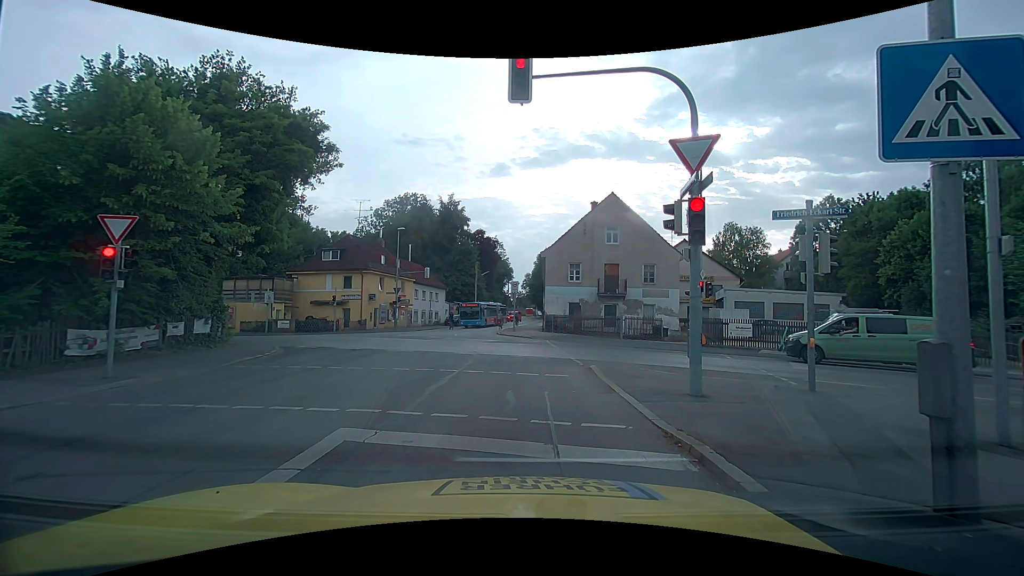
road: tertiary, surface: asphalt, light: Day
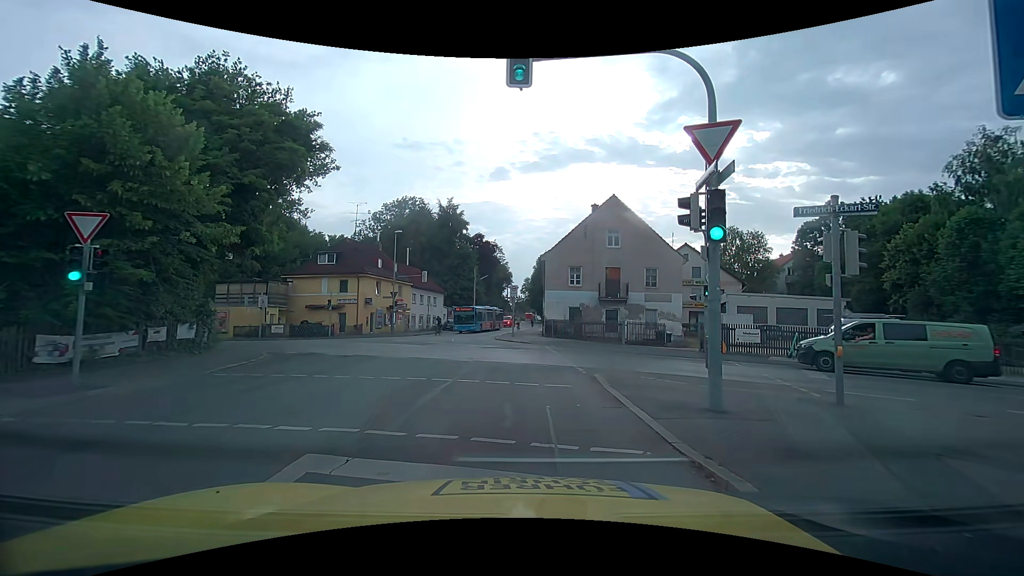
(0.0, +0.9) m; -1°
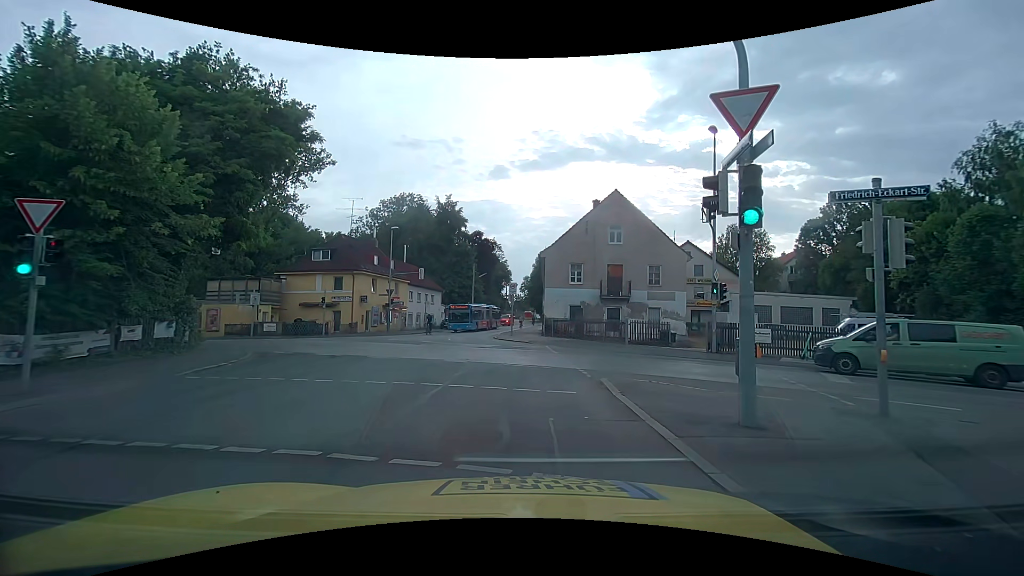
(+0.1, +1.2) m; +2°
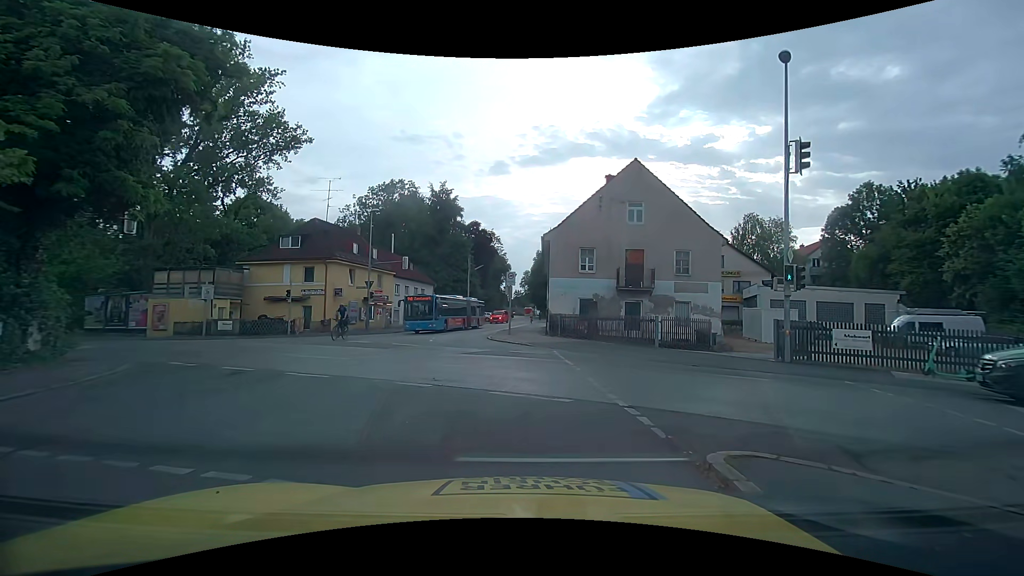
(+0.2, +6.3) m; +3°
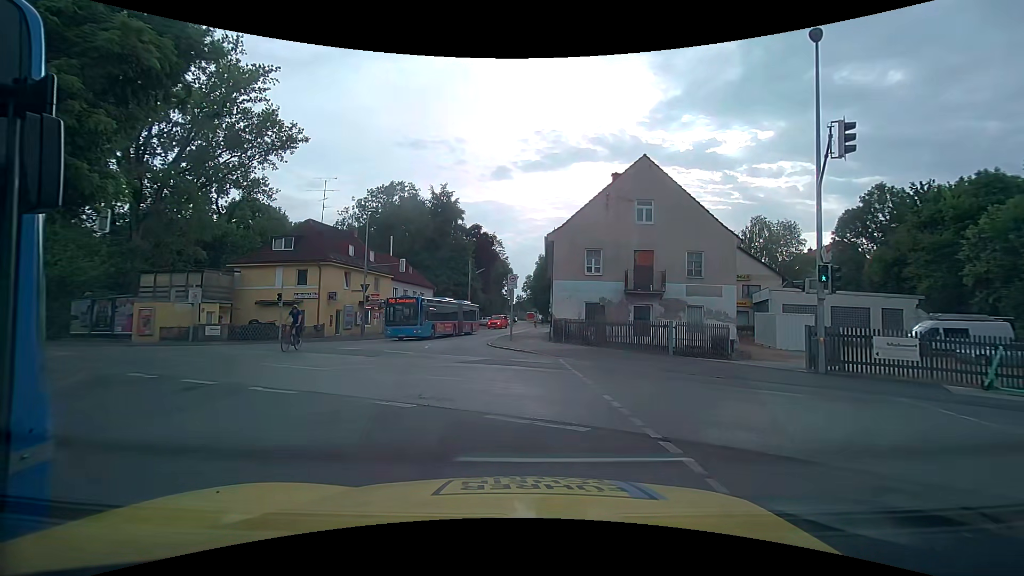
(-0.1, +1.8) m; 0°
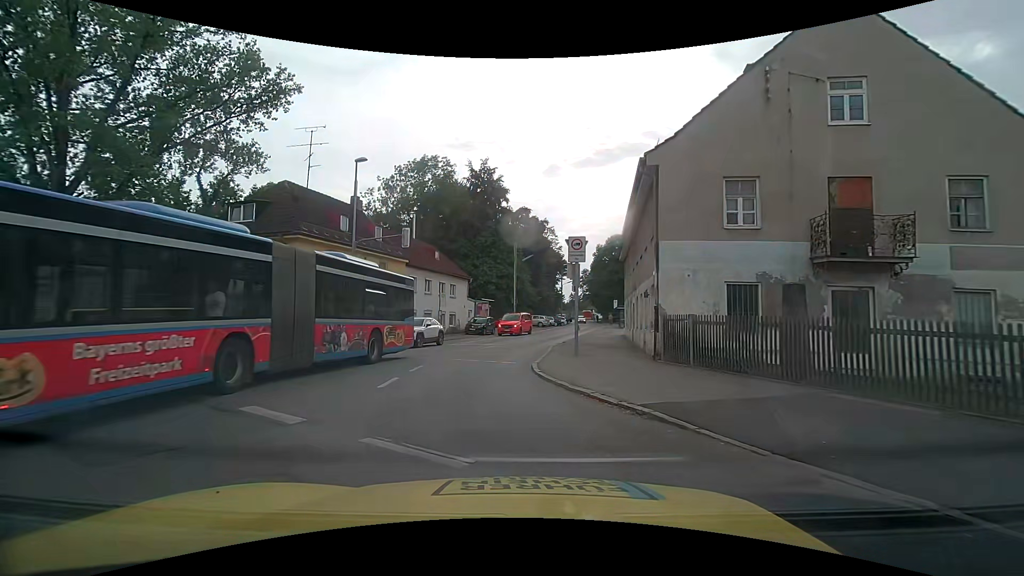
(-1.0, +13.7) m; -8°
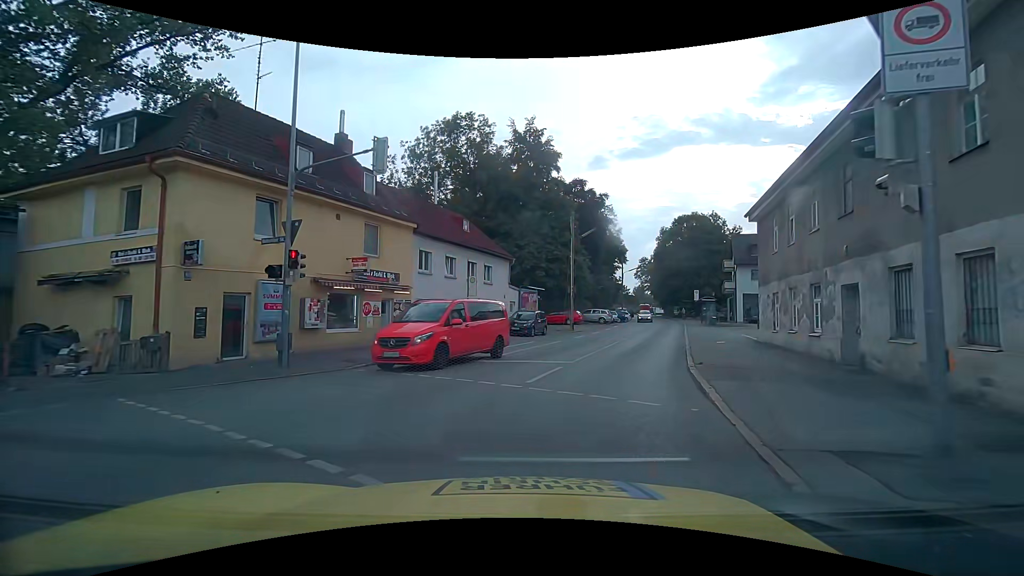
(-1.0, +12.8) m; -5°
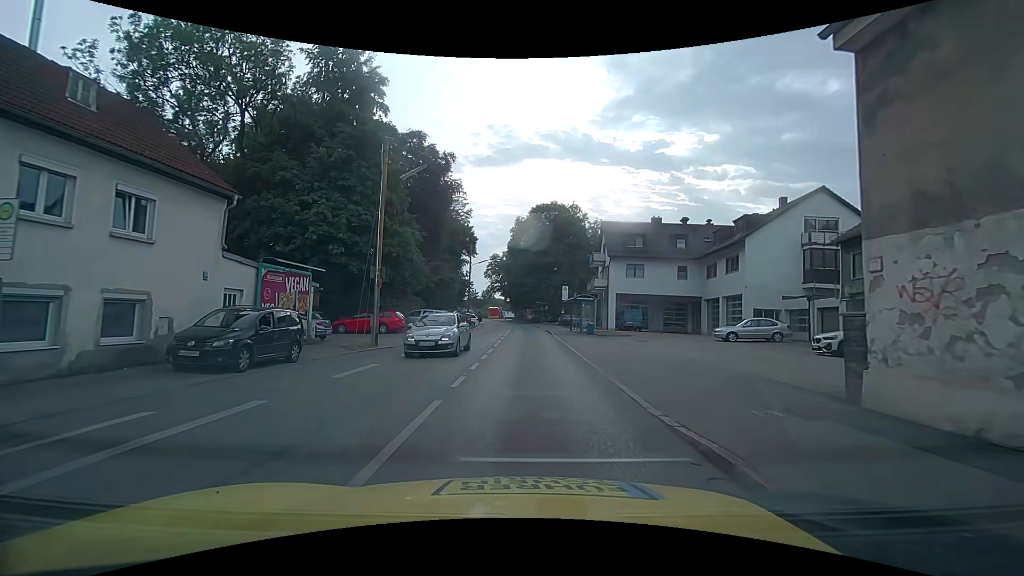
(+3.0, +17.2) m; +17°
(0, +10) (+1, +20) (+1, +30) (+1, +40) (+1, +50) (+1, +60) (0, +70) (-2, +80) (-4, +90) (-6, +99) m
